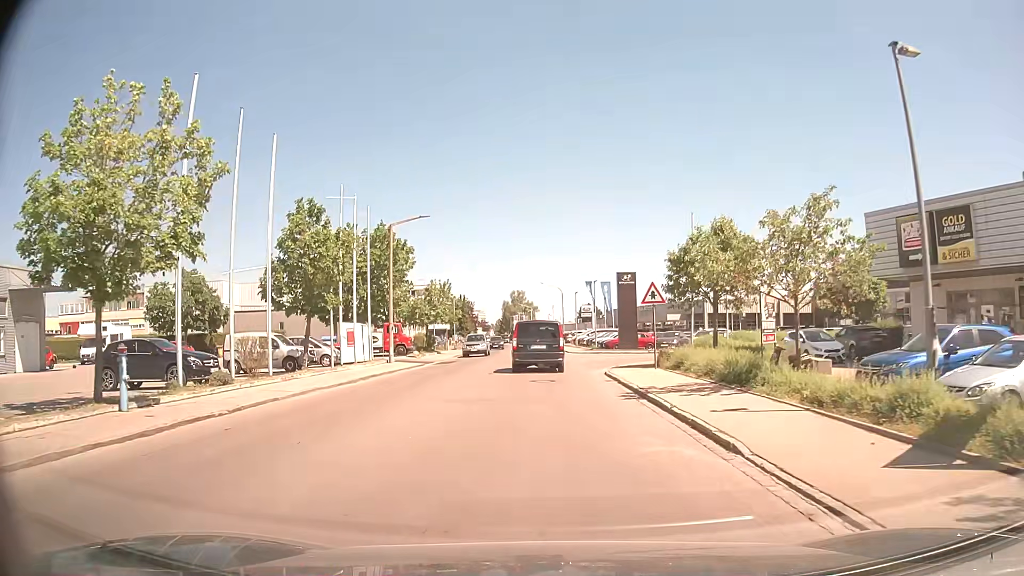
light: Day
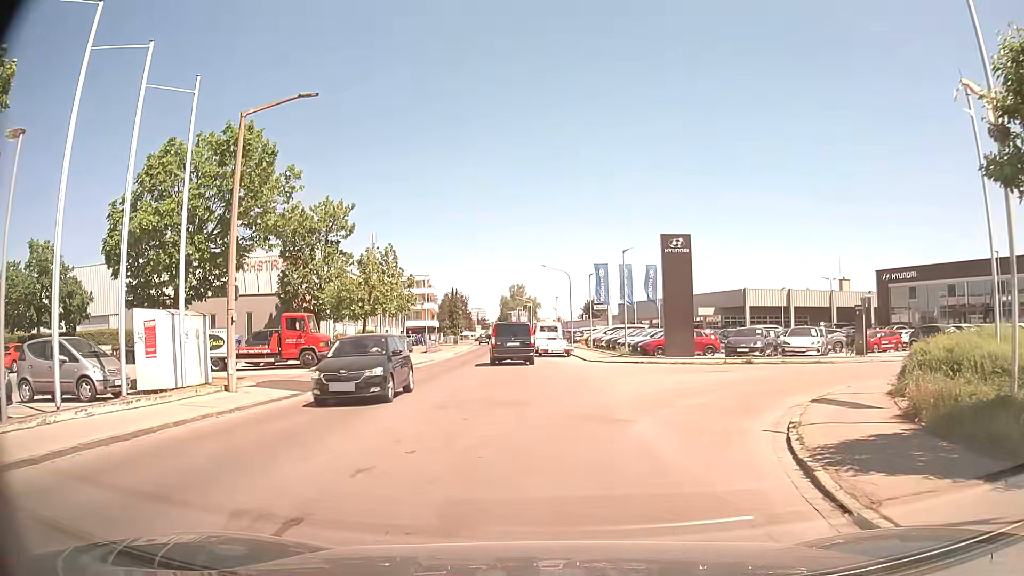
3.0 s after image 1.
(-0.2, +19.1) m; -1°
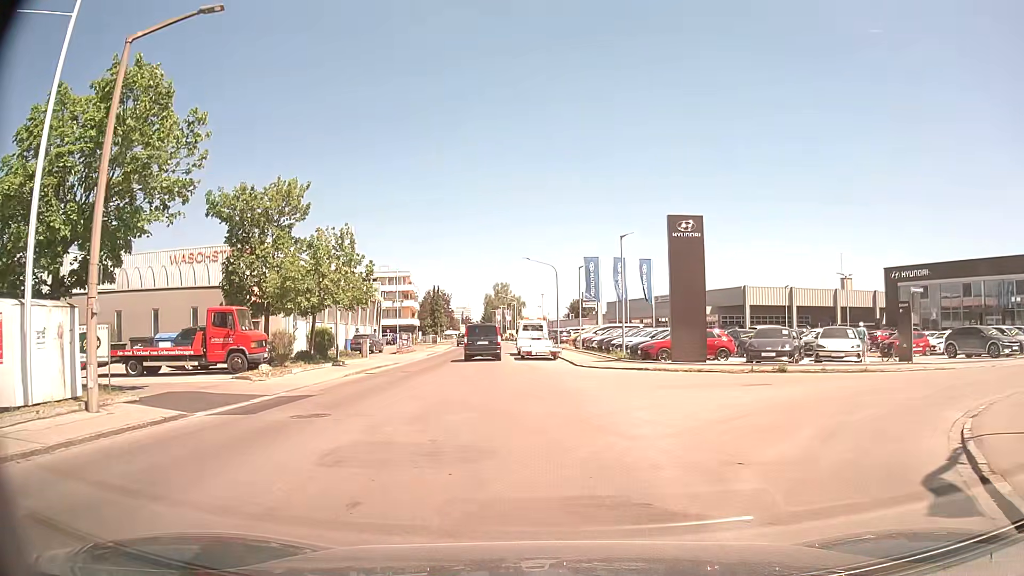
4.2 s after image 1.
(+0.1, +5.5) m; 0°
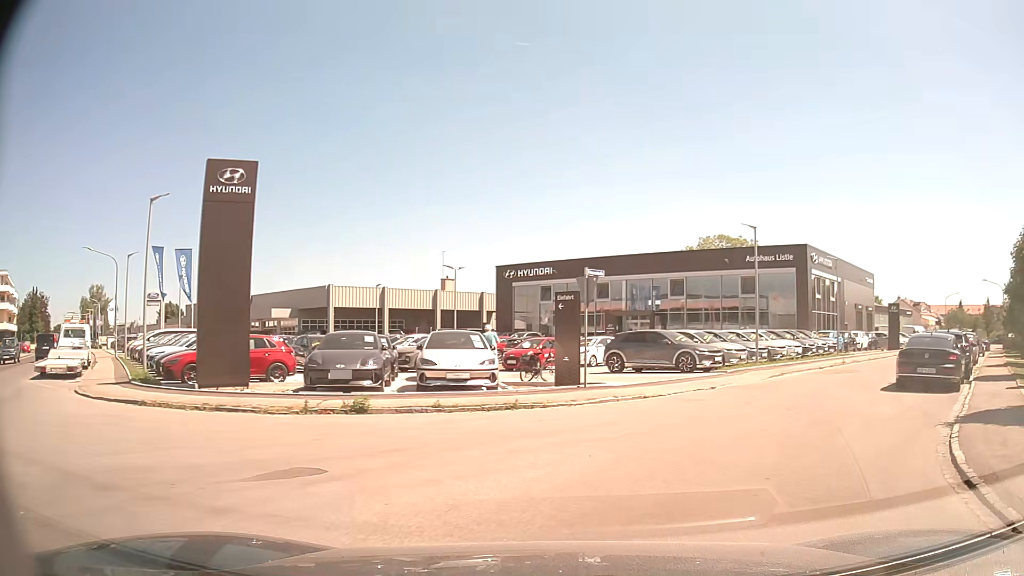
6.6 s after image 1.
(+2.6, +9.5) m; +36°
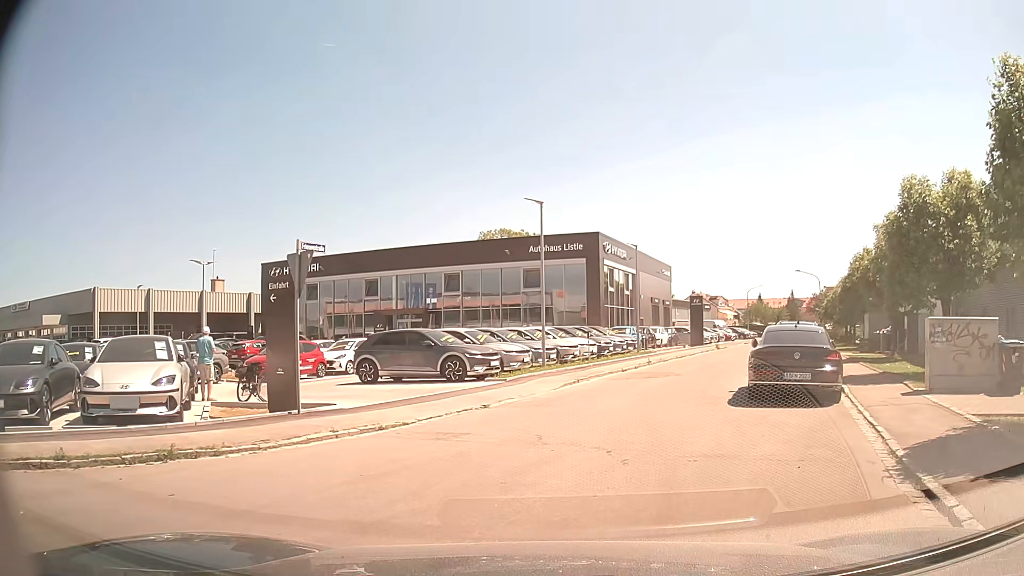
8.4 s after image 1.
(+0.9, +4.8) m; +20°
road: residential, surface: asphalt
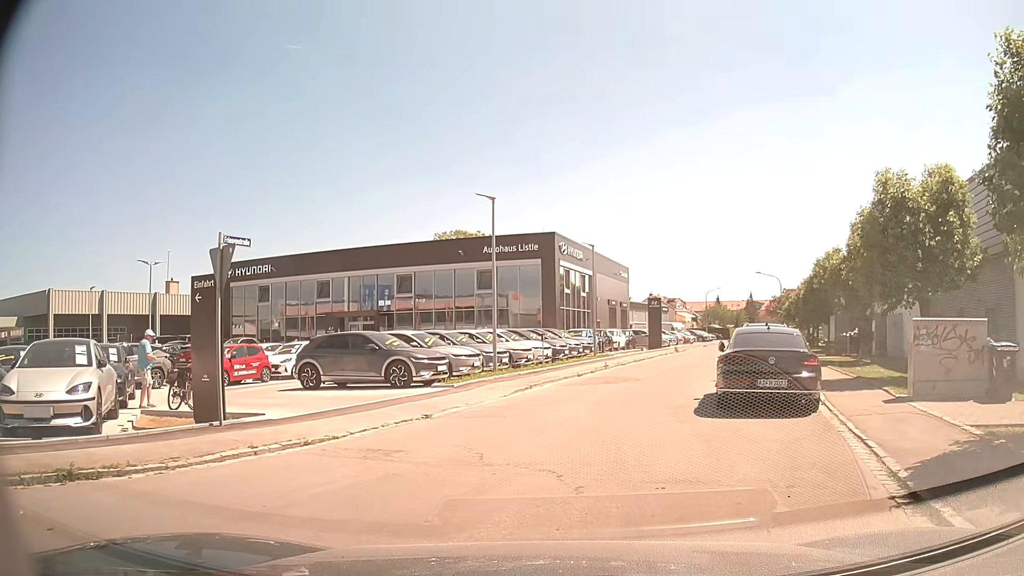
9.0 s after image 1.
(0.0, +1.2) m; +3°
